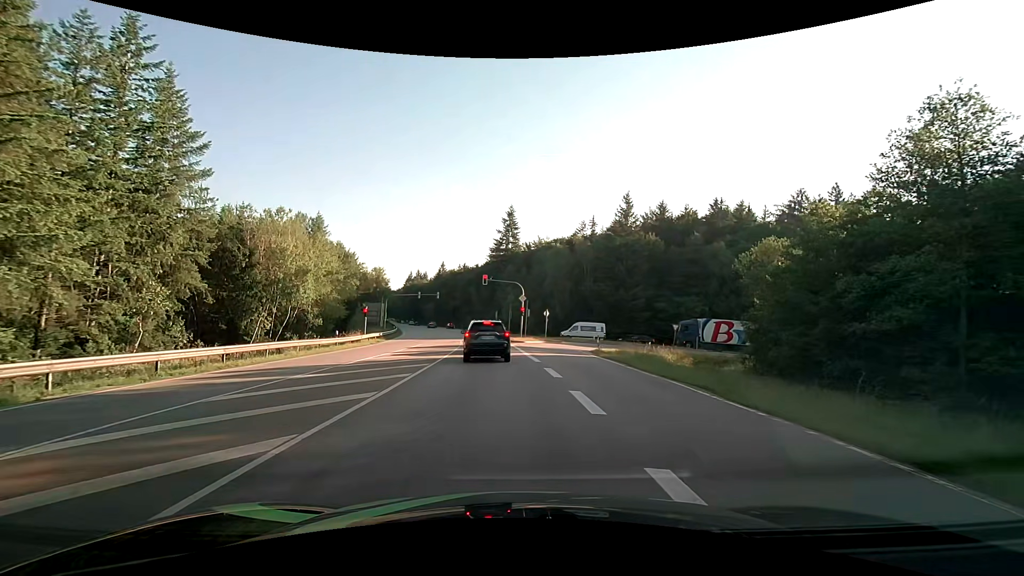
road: secondary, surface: asphalt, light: Day
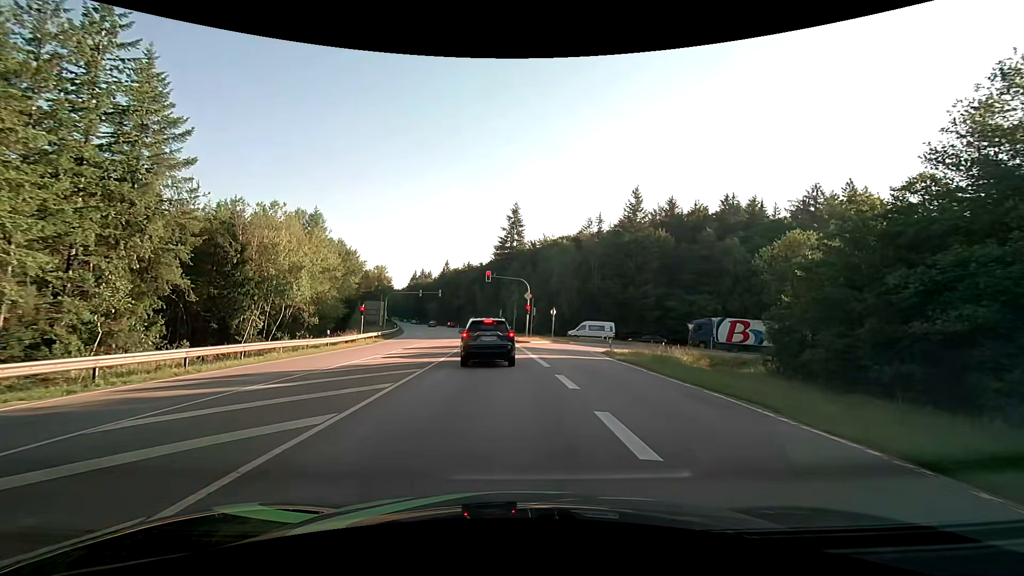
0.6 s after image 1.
(0.0, +2.7) m; -1°
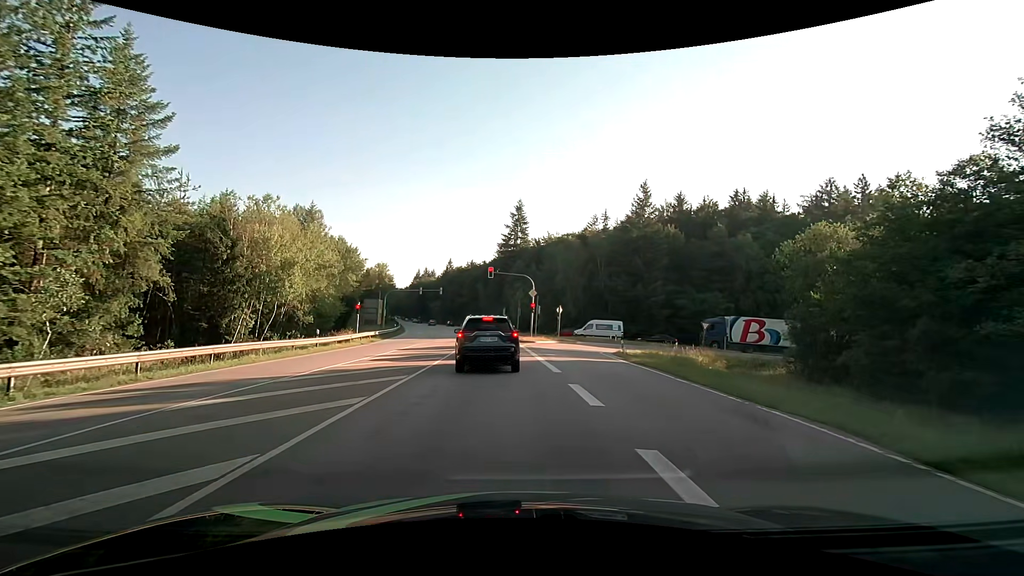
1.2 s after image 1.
(0.0, +2.5) m; -1°
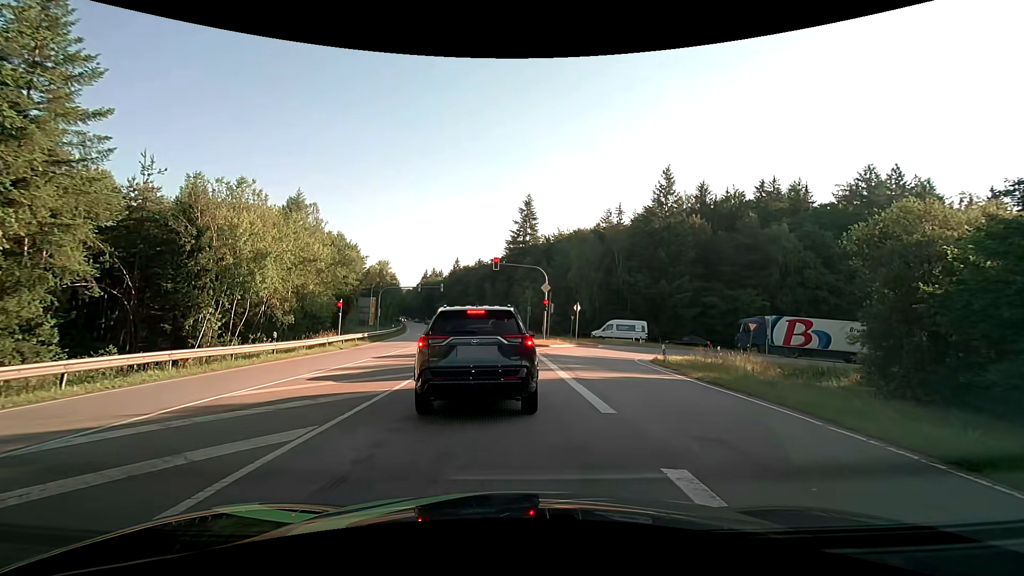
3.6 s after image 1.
(0.0, +6.6) m; -1°
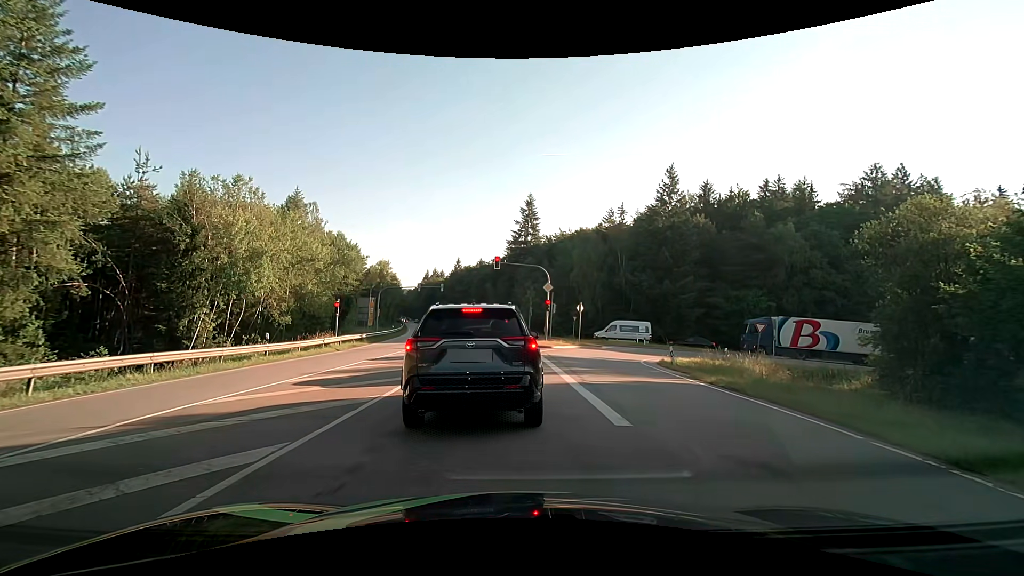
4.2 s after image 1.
(0.0, +0.9) m; 0°
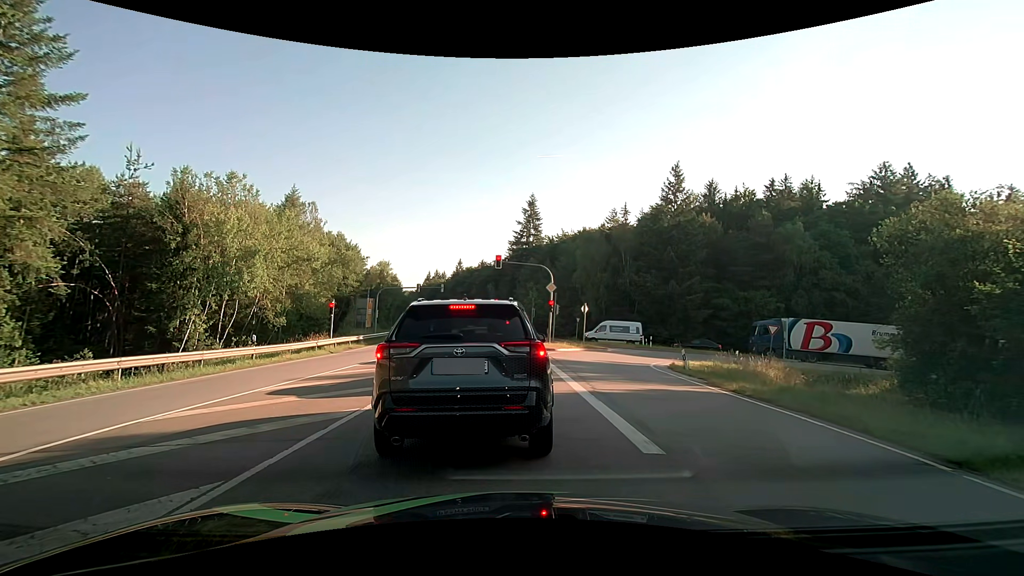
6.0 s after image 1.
(0.0, +1.3) m; 0°
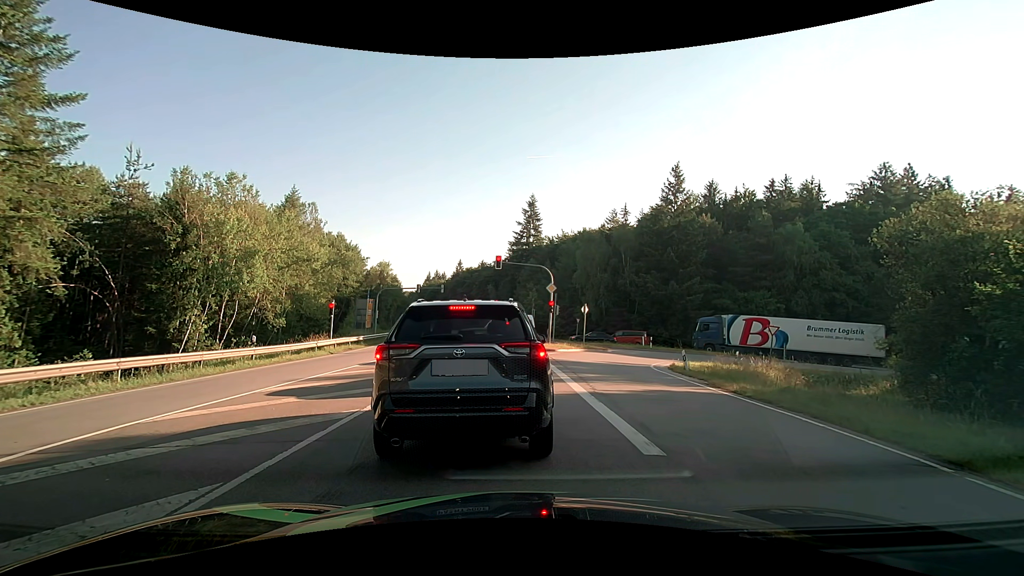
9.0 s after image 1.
(0.0, +0.1) m; 0°
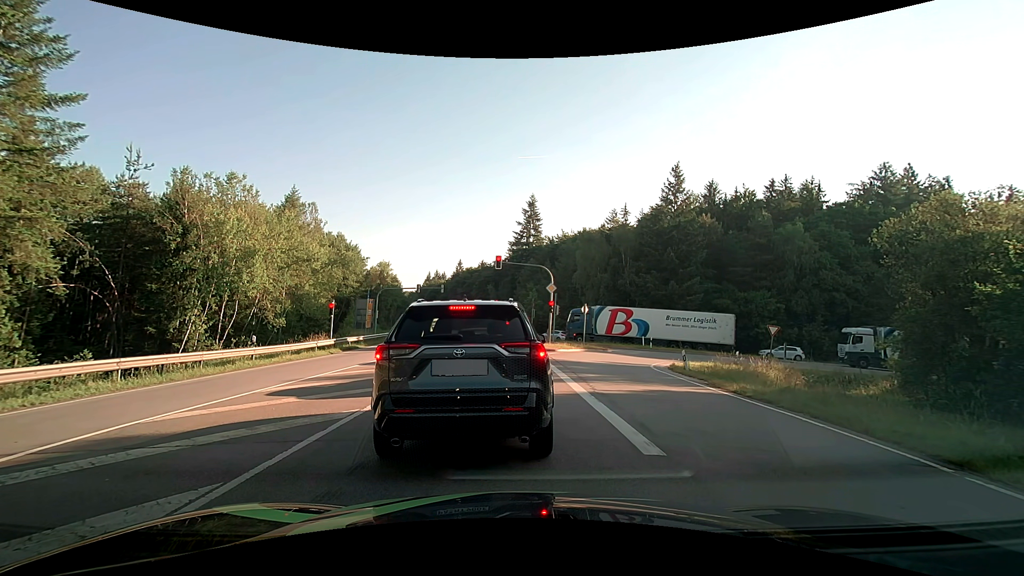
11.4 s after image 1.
(0.0, 0.0) m; 0°
(0, +10) (-1, +20) (-1, +30) (-2, +40) (-3, +50) (-4, +60) (-6, +70) (-8, +80) (-10, +89) (-12, +99) m
